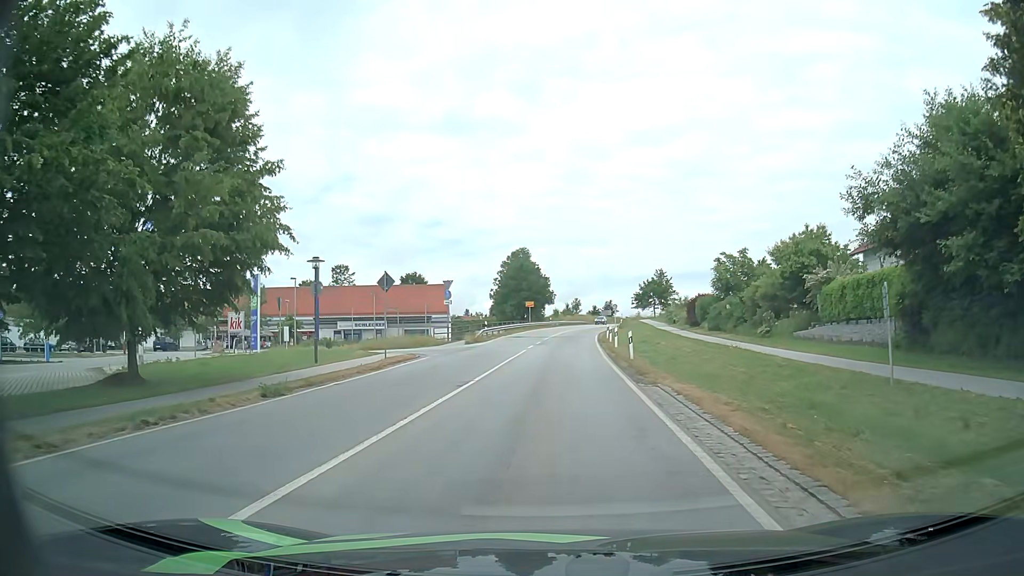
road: secondary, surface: asphalt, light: Day
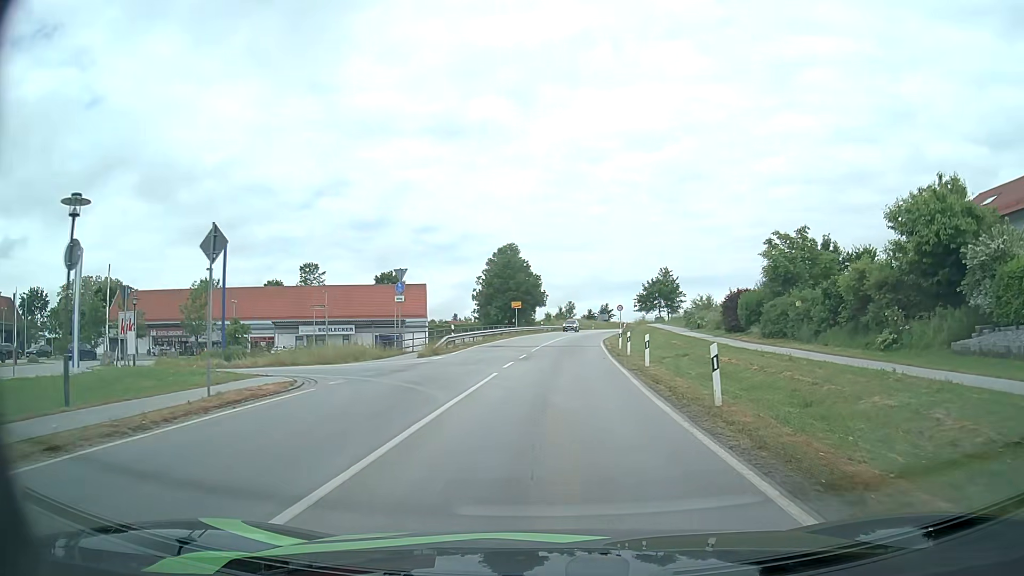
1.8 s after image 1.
(+0.1, +14.3) m; +1°
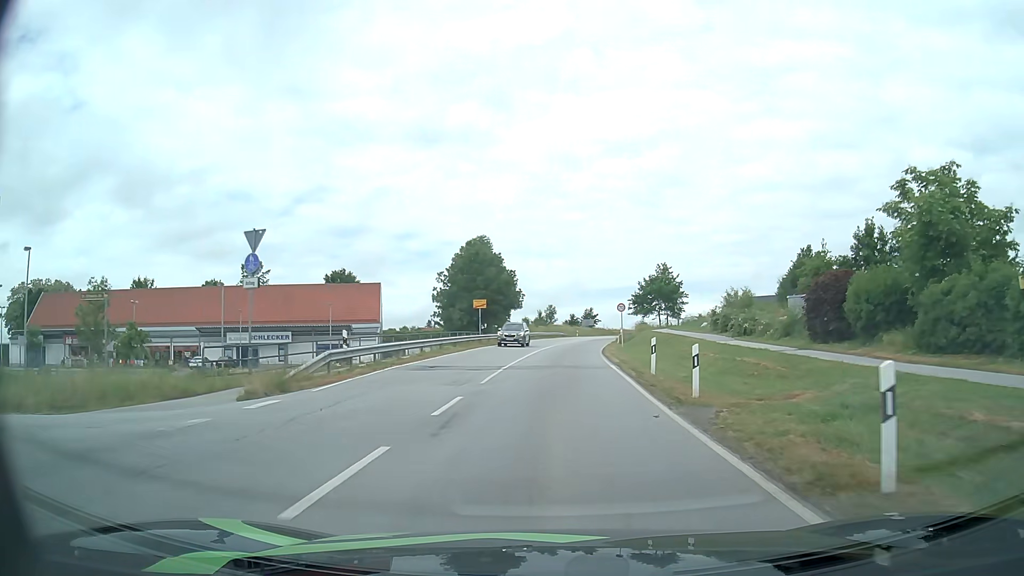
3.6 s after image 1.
(+0.2, +17.4) m; +2°
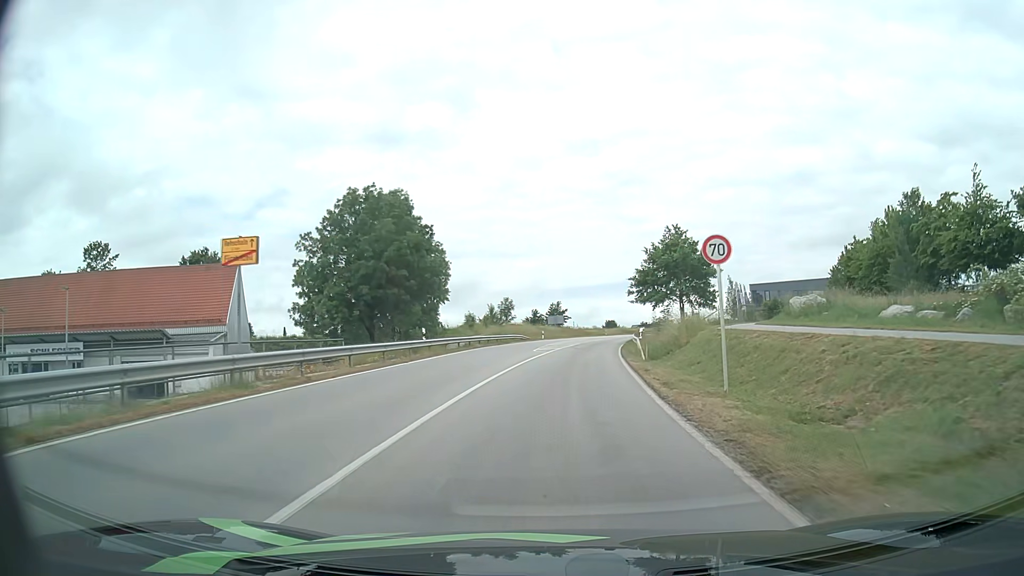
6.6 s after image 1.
(+0.9, +34.1) m; +3°
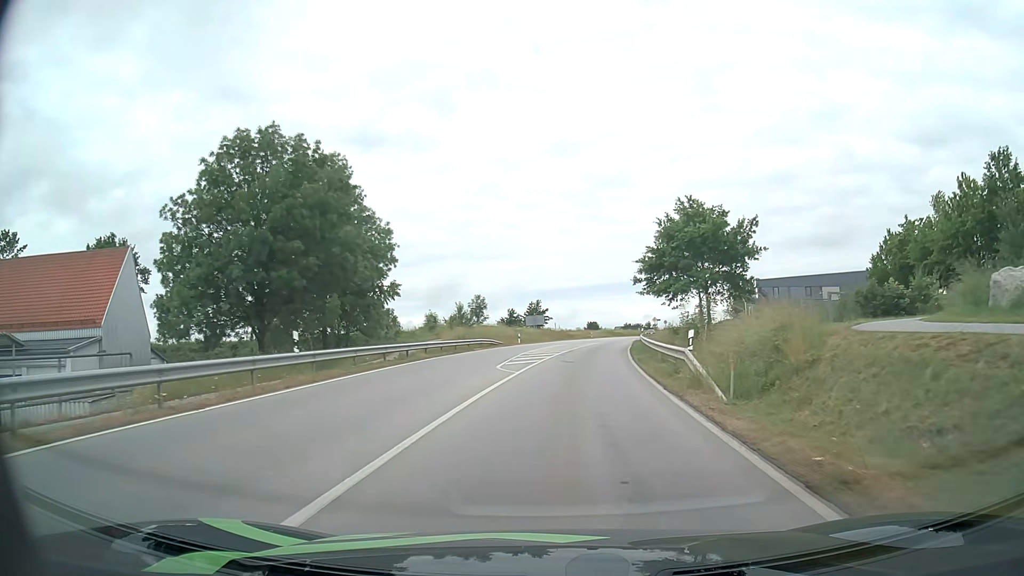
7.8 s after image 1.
(+0.2, +14.6) m; +2°
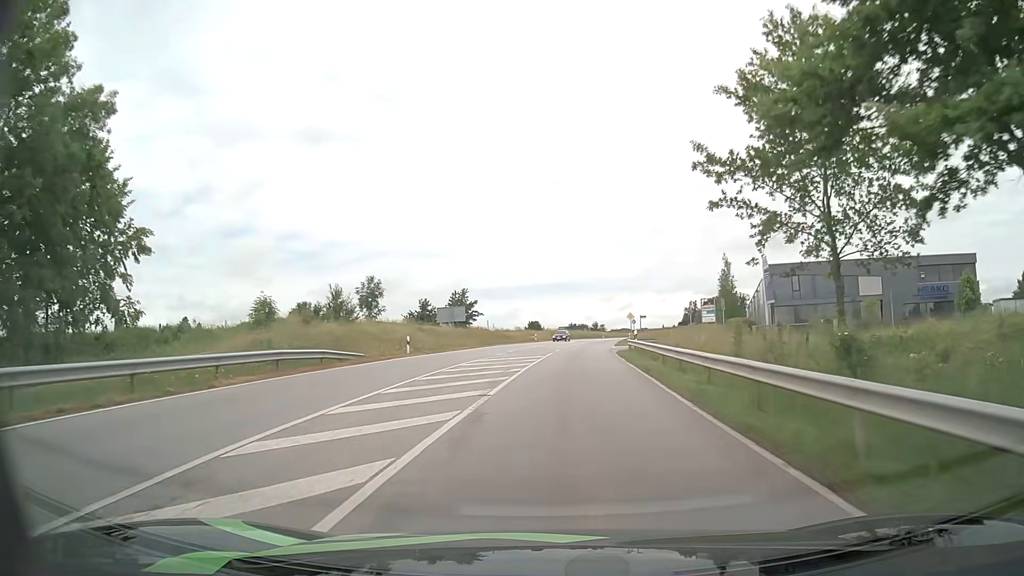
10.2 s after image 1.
(+1.3, +30.3) m; +5°
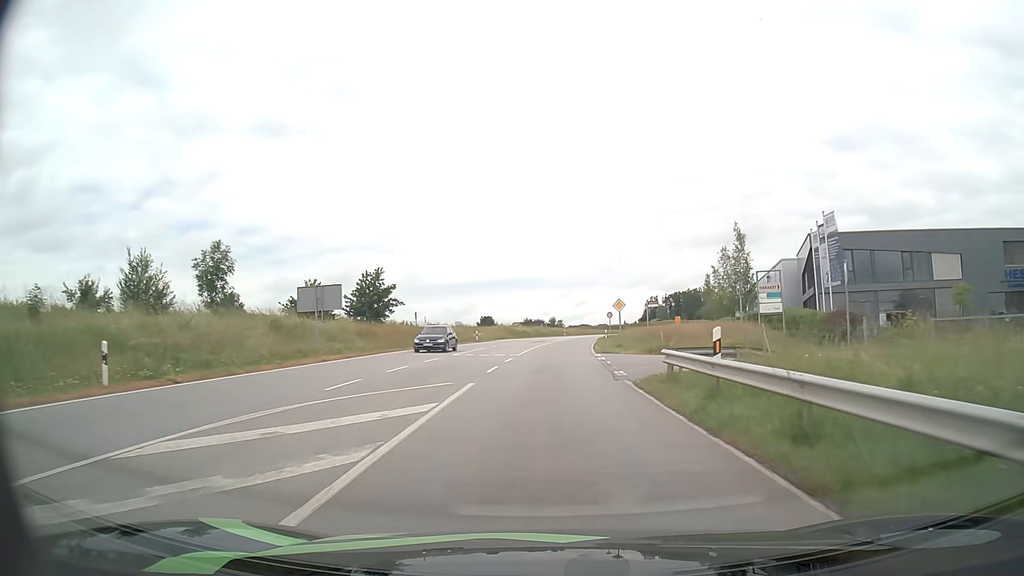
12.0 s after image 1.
(+0.8, +23.8) m; +4°
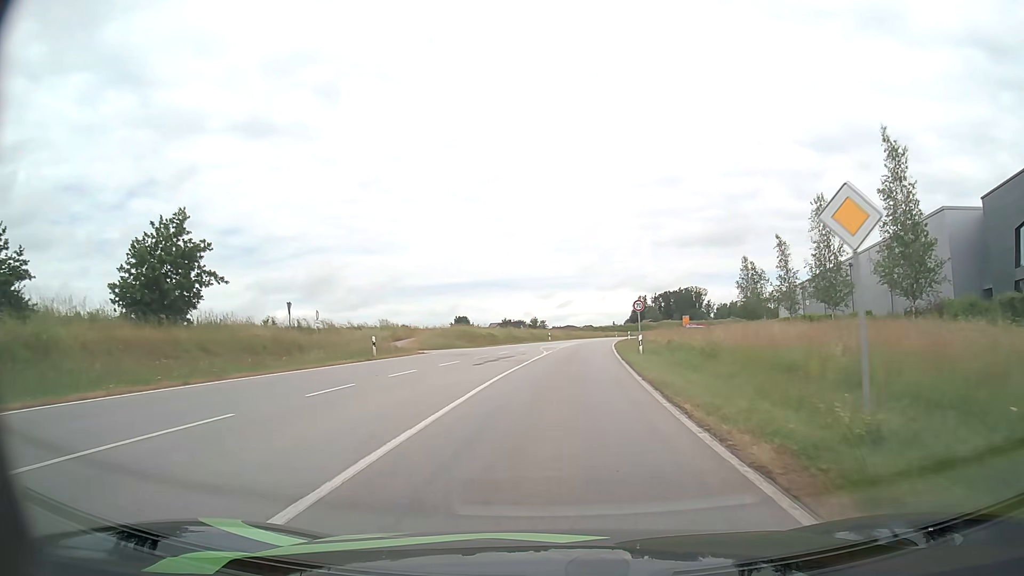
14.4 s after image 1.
(+0.4, +33.1) m; +1°
(0, +10) (0, +20) (+1, +30) (+2, +40) (+3, +50) (+4, +60) (+5, +70) (+7, +80) (+8, +89) (+11, +99) m
